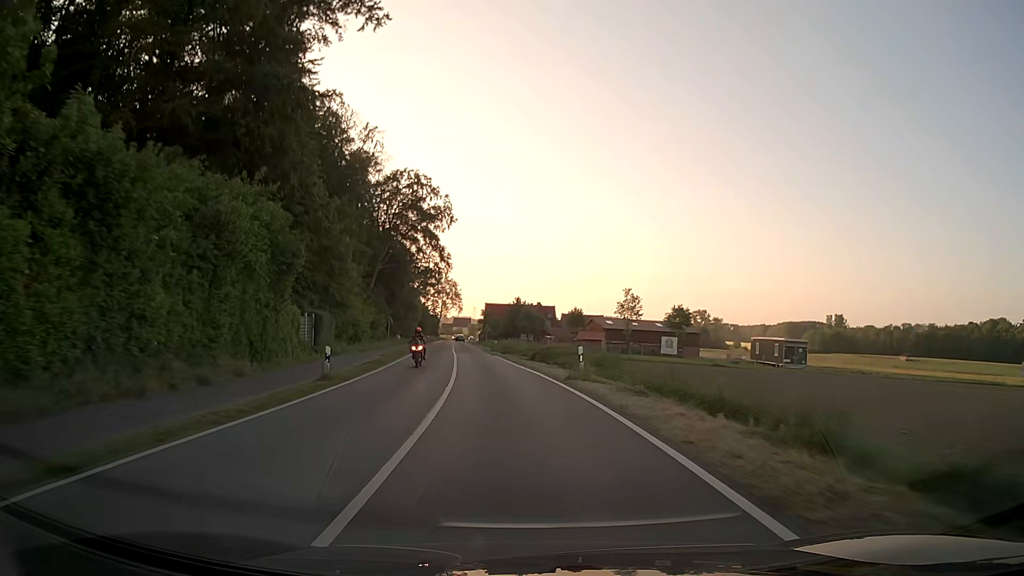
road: secondary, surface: asphalt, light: Day
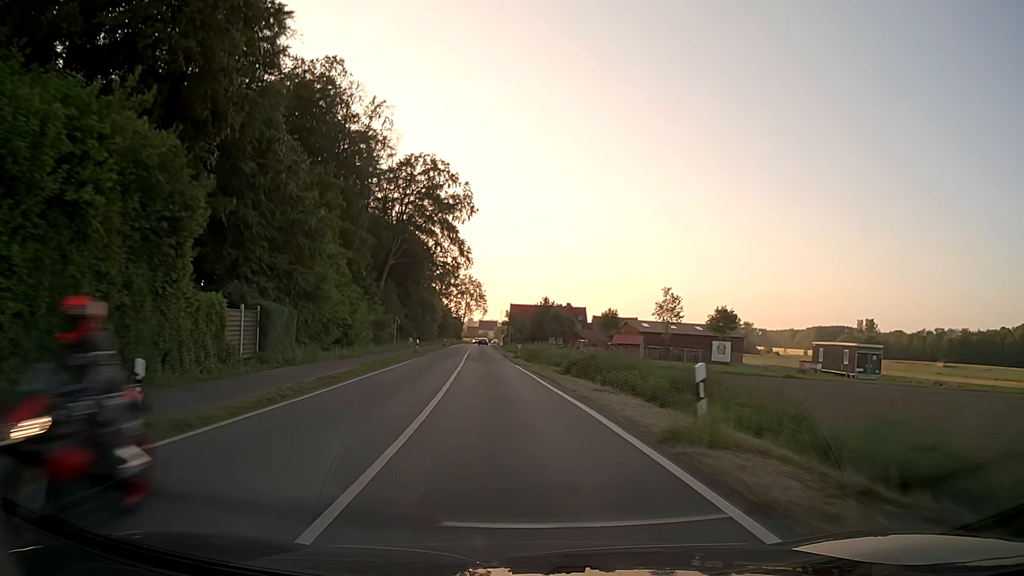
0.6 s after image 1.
(-0.2, +11.6) m; -2°
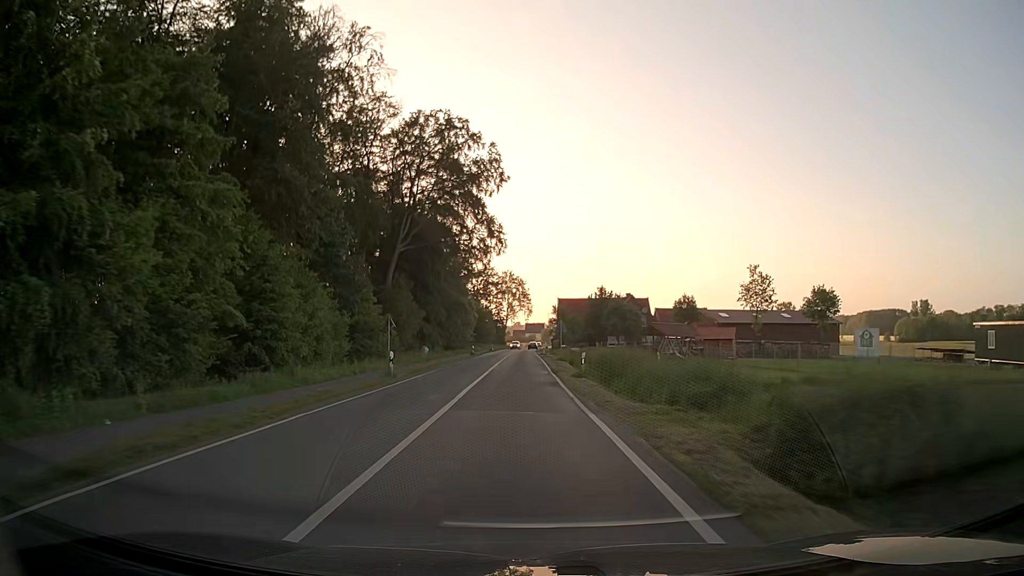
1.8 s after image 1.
(-0.7, +23.2) m; -4°
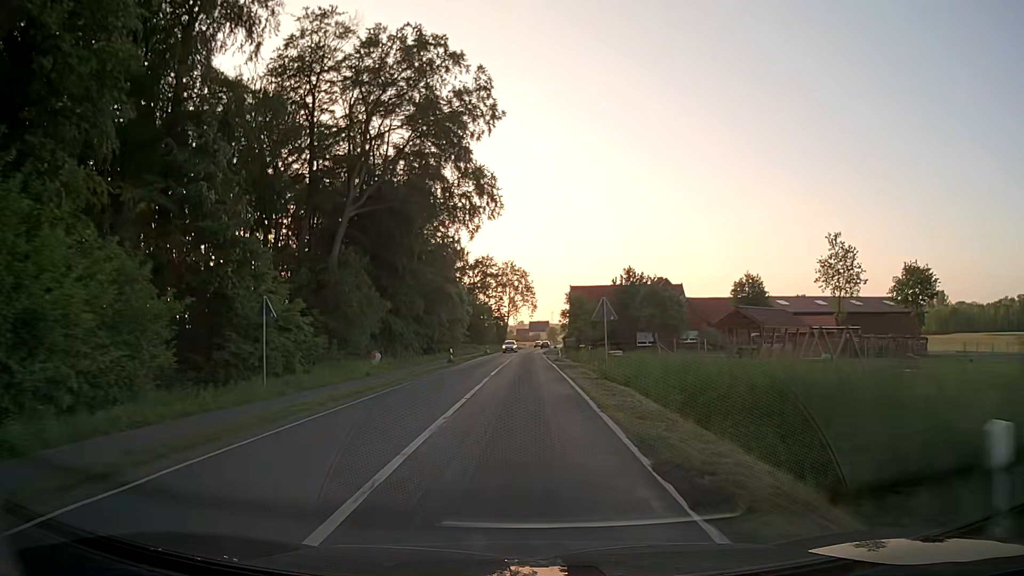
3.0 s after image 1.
(-0.4, +23.2) m; -1°
